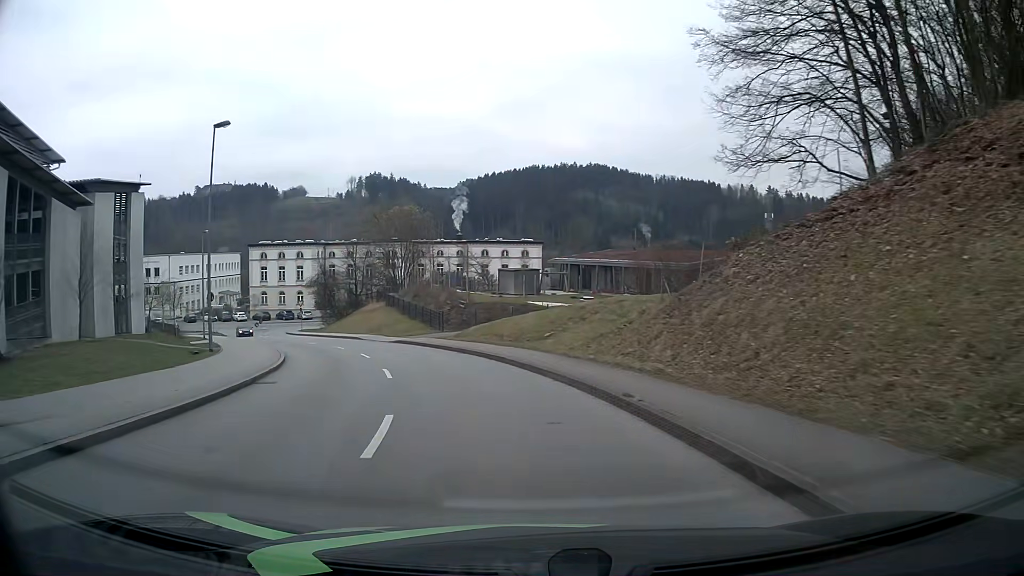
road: tertiary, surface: asphalt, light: Day
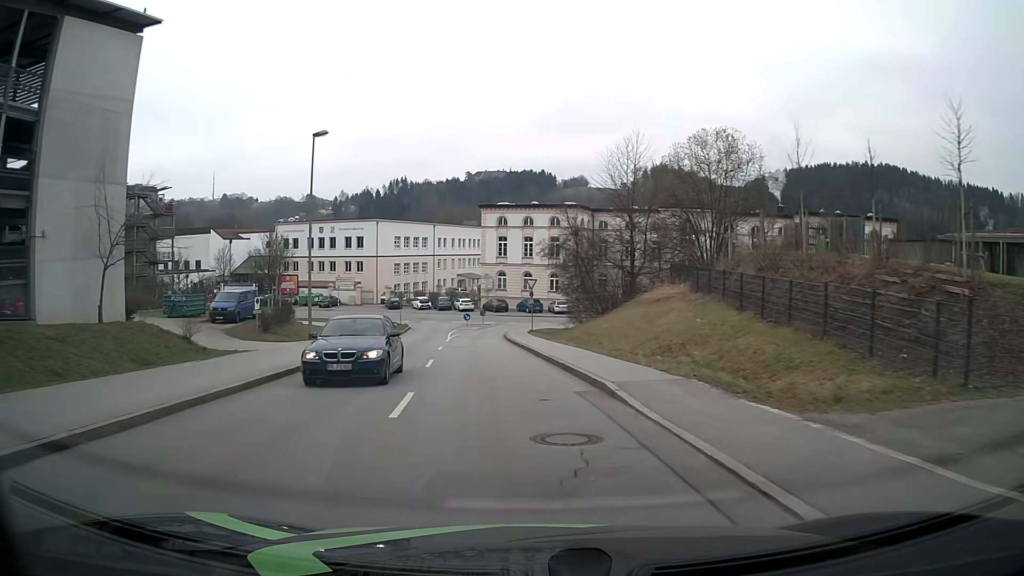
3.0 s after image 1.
(-7.4, +32.9) m; -24°
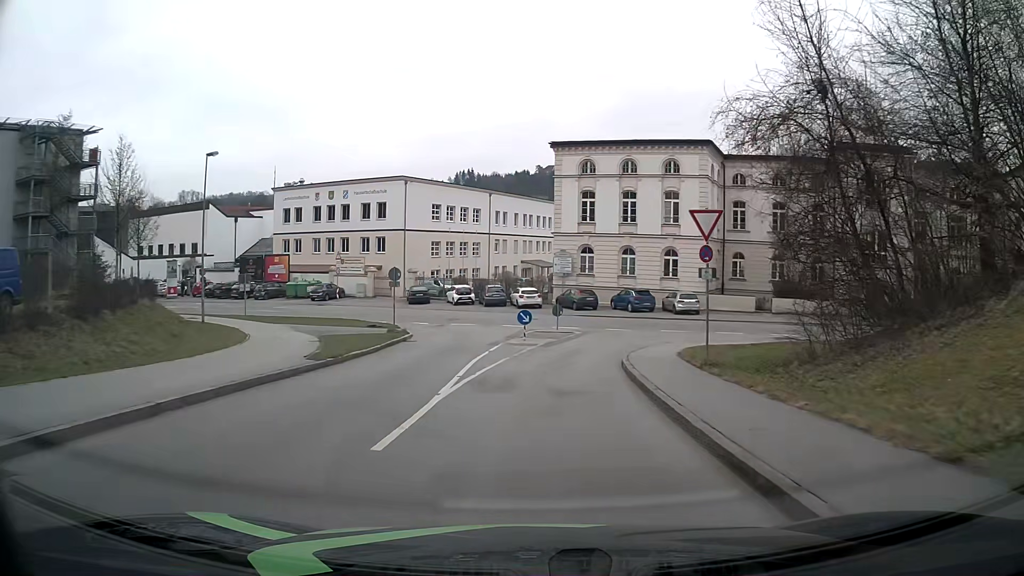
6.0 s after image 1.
(-2.2, +29.1) m; -5°
(0, +10) (+1, +20) (+5, +29) (+13, +34) (+23, +33) (+32, +30) (+42, +27) (+51, +23) (+61, +20) (+70, +17) m
